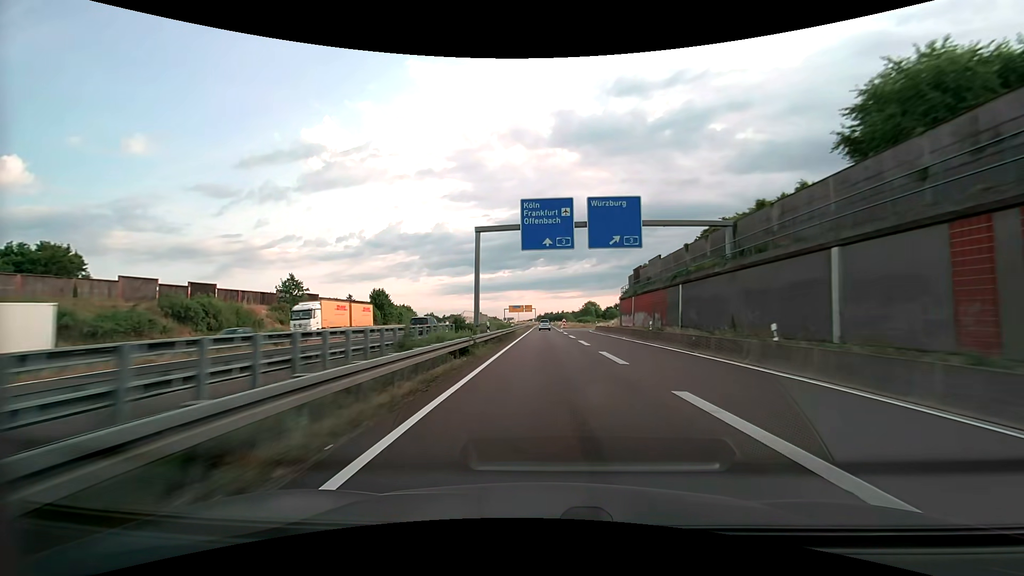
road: motorway_link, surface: asphalt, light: Day
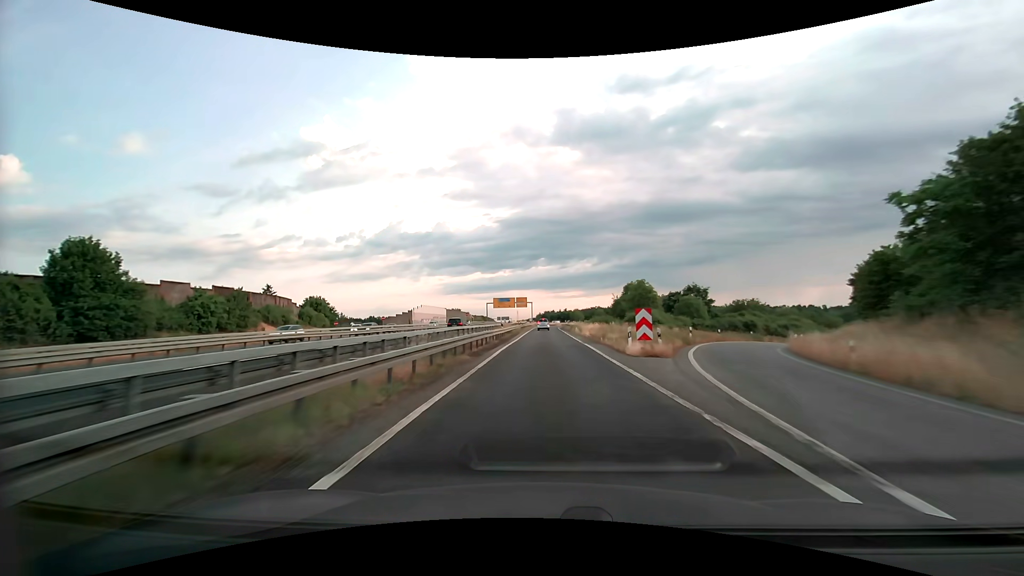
(0.0, +73.8) m; 0°
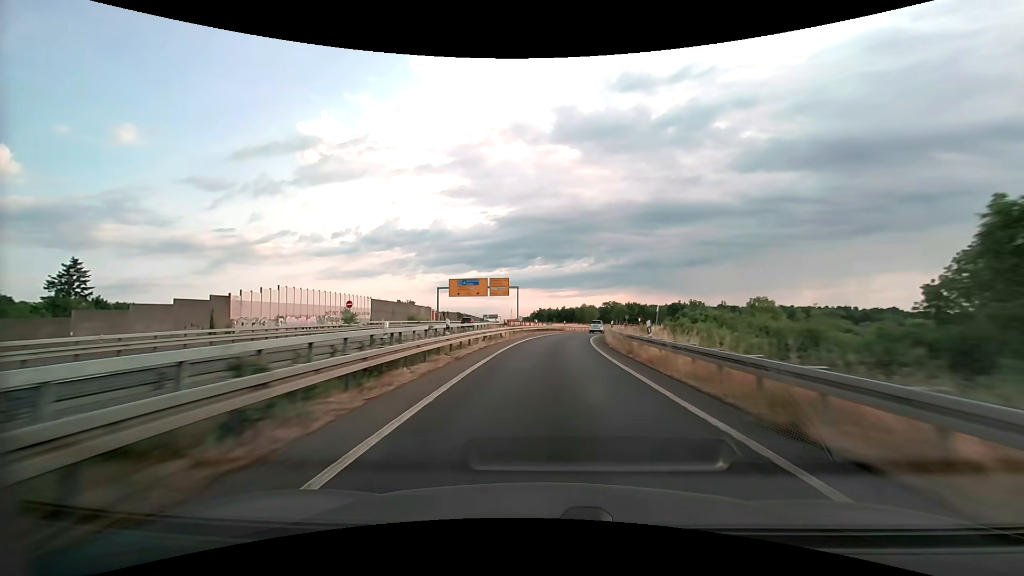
(0.0, +70.8) m; 0°
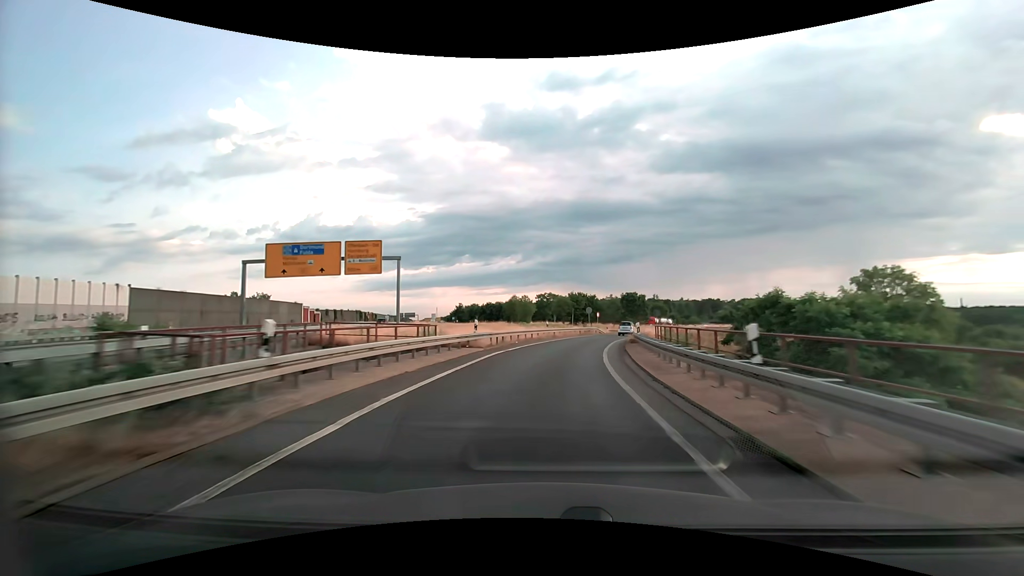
(+2.3, +41.0) m; +8°
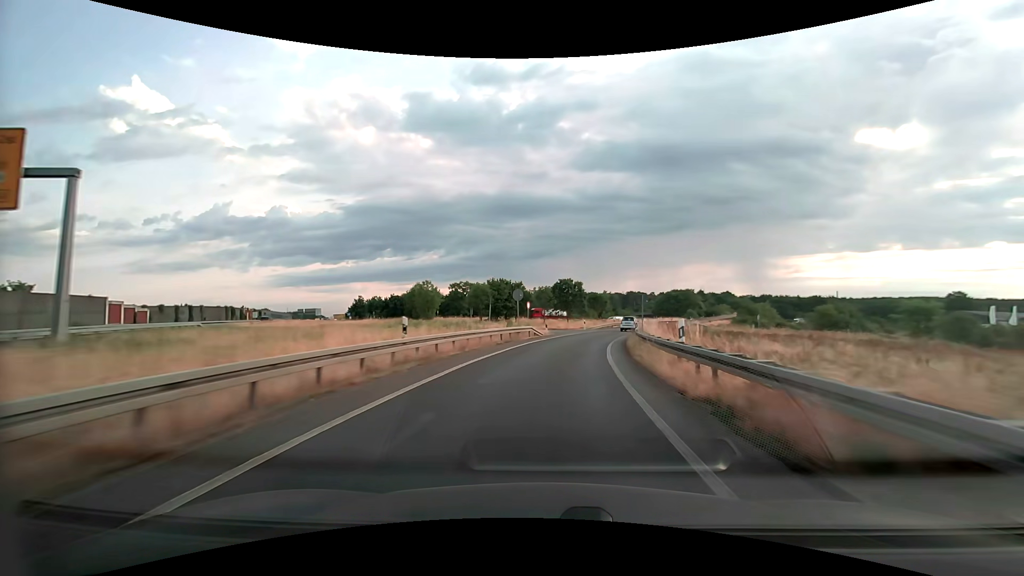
(+2.0, +26.8) m; +9°
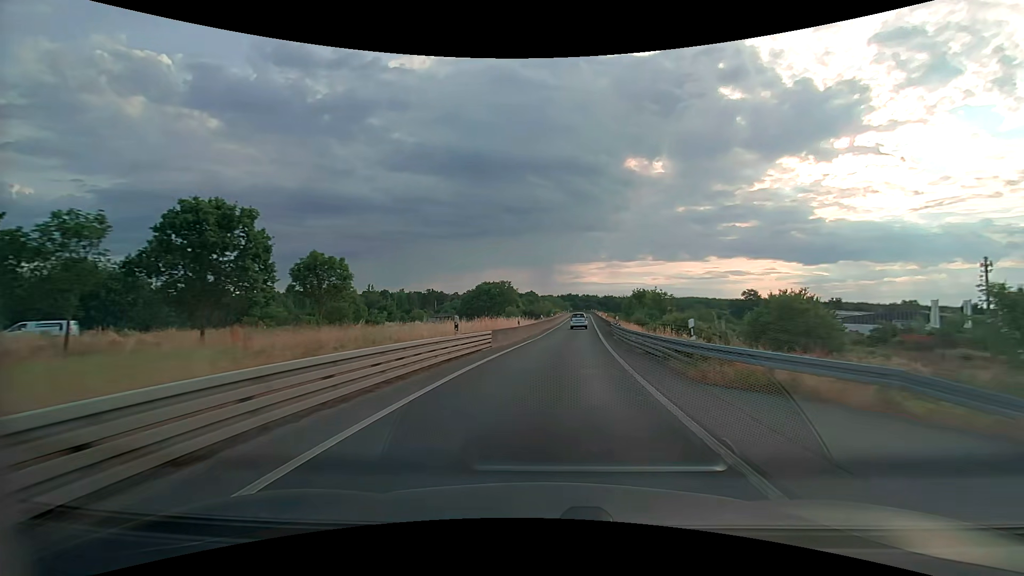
(+13.0, +64.3) m; +22°
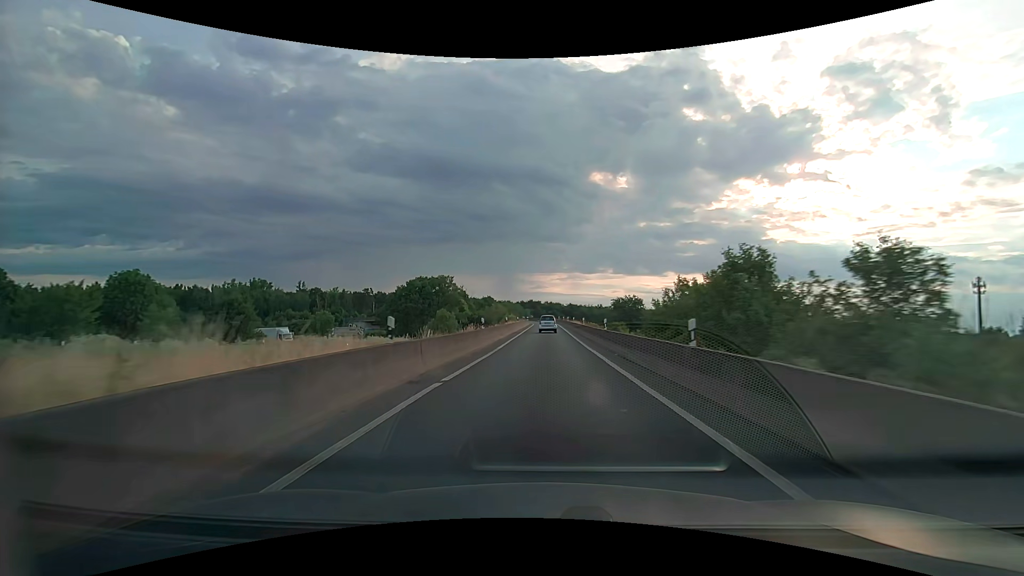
(+2.5, +38.8) m; +5°
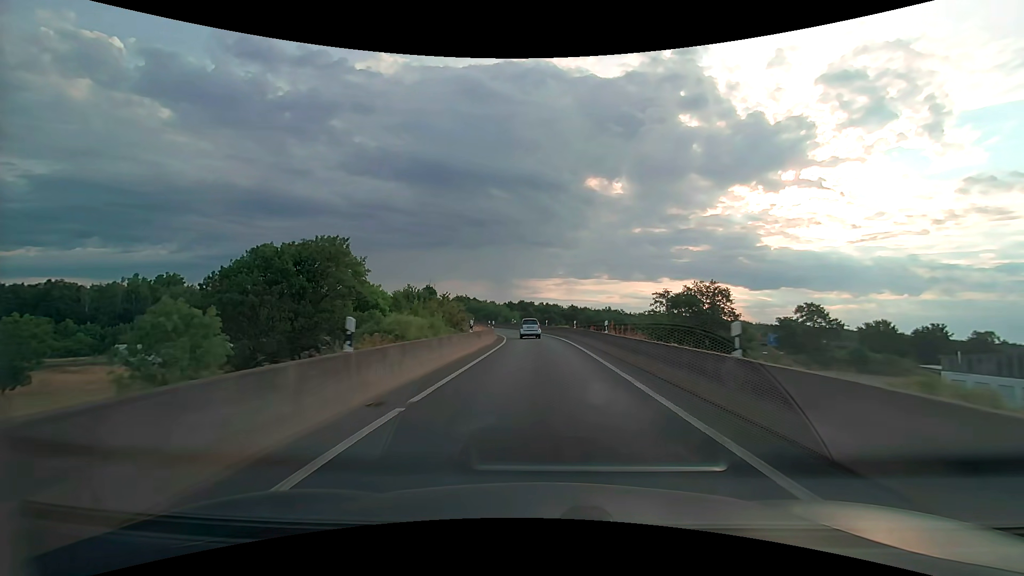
(+0.3, +62.6) m; 0°
(0, +10) (0, +20) (0, +30) (-1, +40) (-2, +50) (-4, +60) (-8, +69) (-12, +78) (-17, +87) (-24, +94) m
